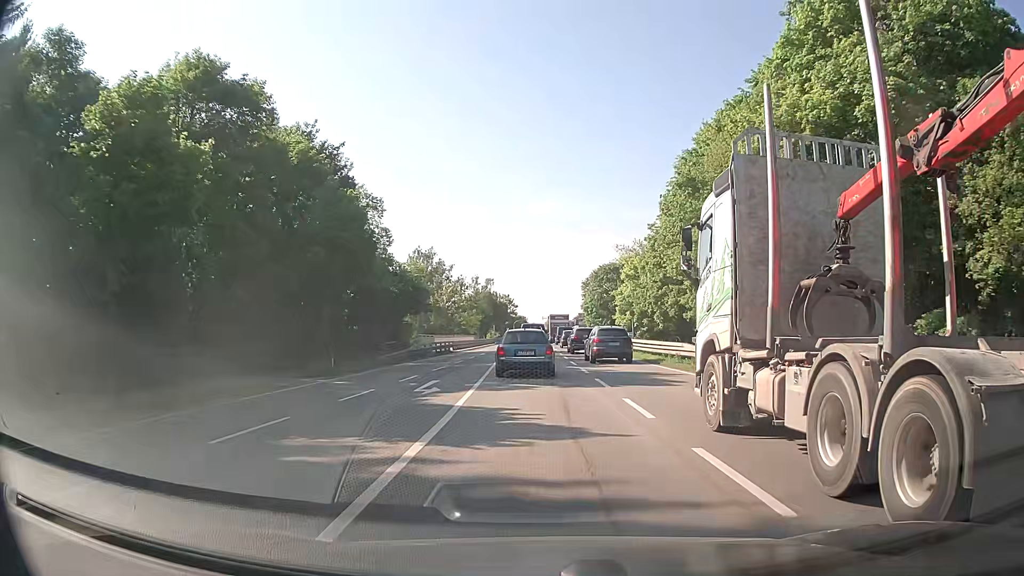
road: secondary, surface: asphalt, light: Day
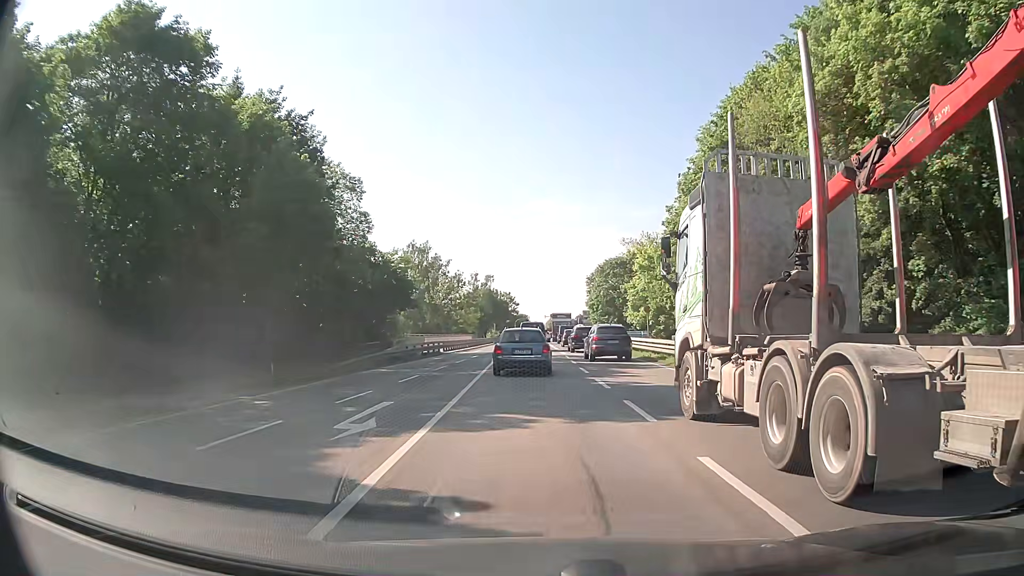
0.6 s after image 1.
(0.0, +6.6) m; 0°
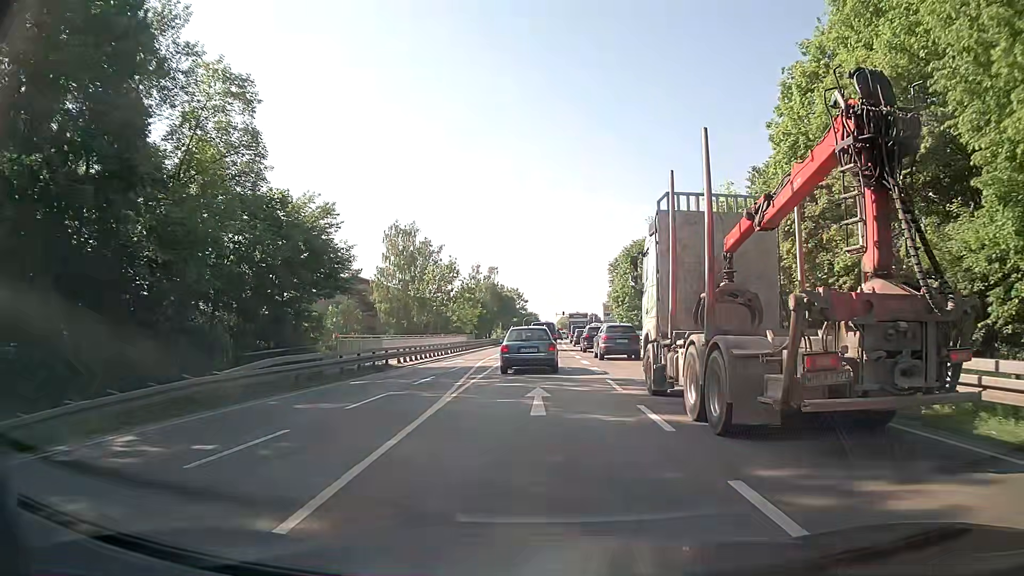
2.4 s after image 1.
(-0.2, +19.1) m; -1°
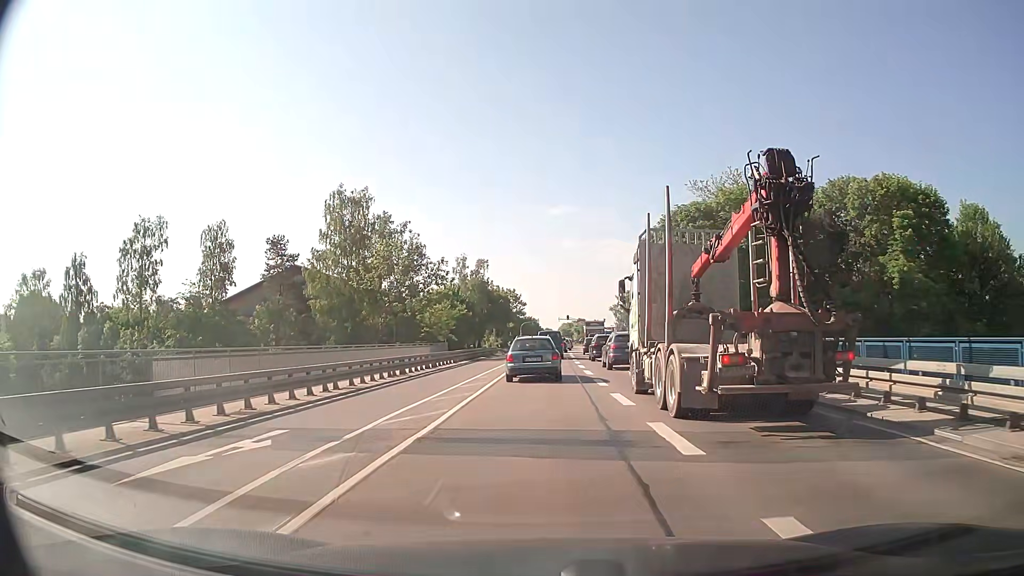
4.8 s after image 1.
(0.0, +25.0) m; 0°
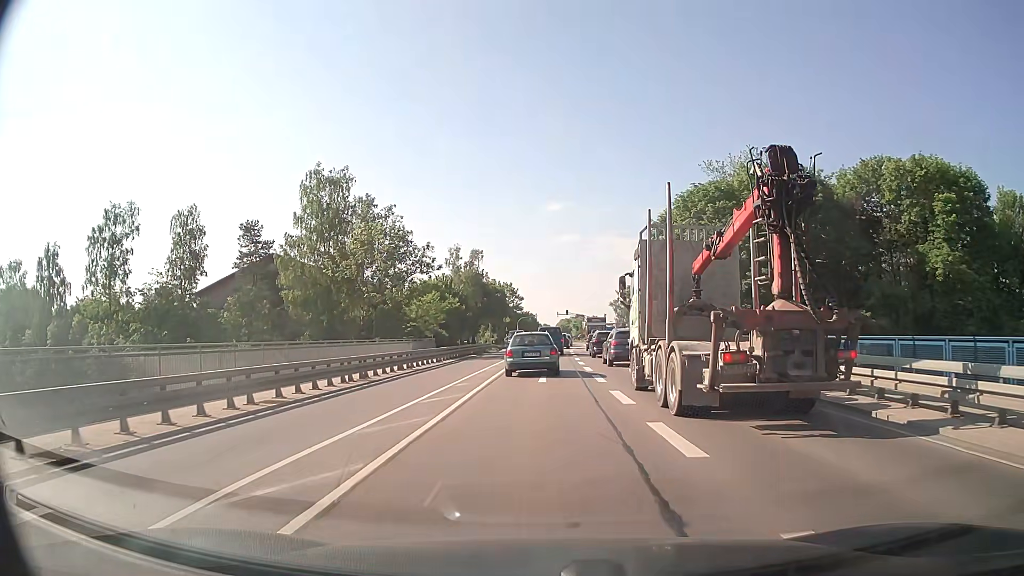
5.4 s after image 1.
(0.0, +6.3) m; +1°
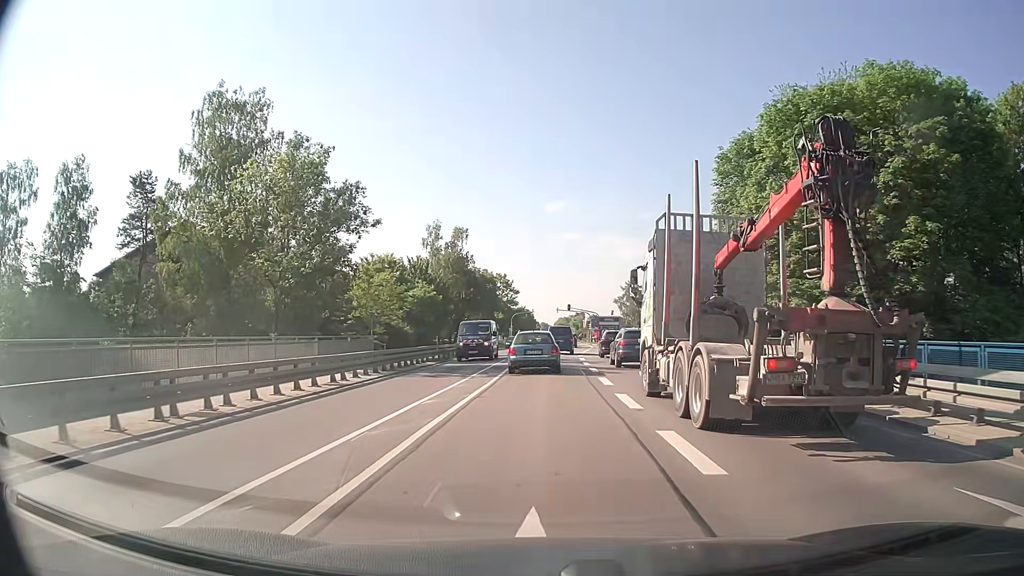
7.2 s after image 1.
(-0.1, +19.3) m; 0°
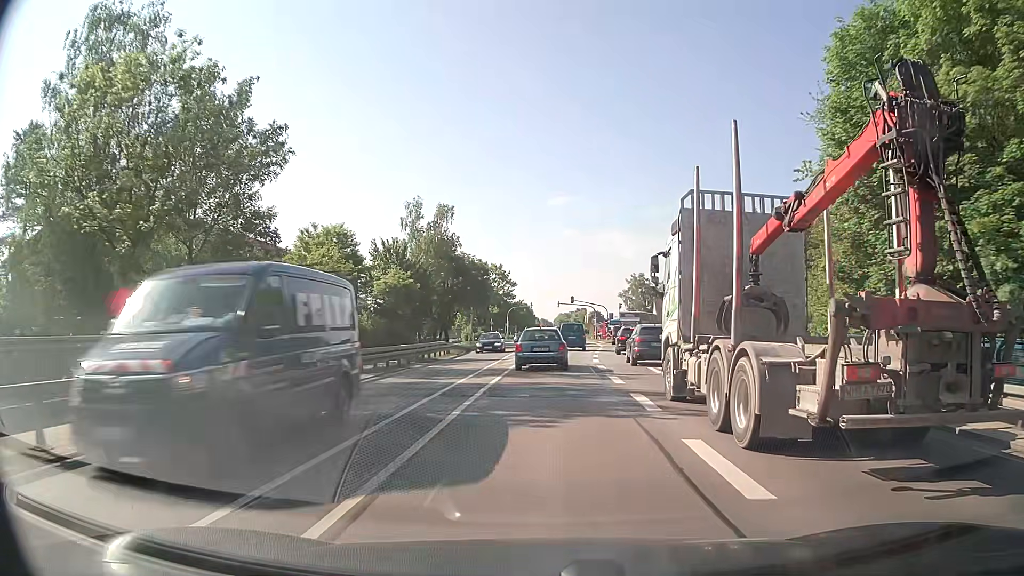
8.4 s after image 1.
(0.0, +13.1) m; 0°
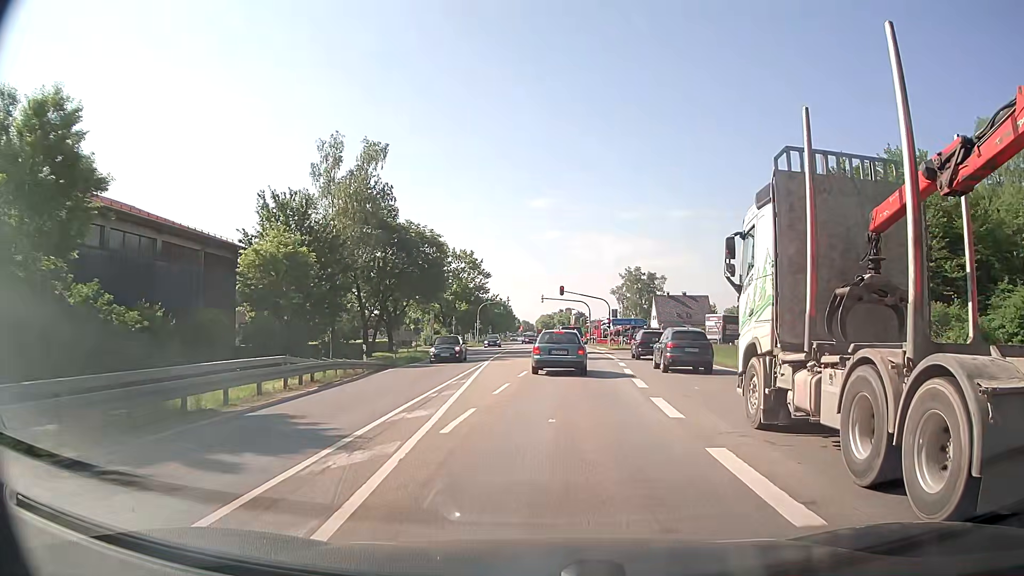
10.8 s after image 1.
(+0.3, +24.6) m; +1°
(0, +10) (+1, +20) (+1, +30) (+2, +40) (+2, +50) (+3, +60) (+3, +70) (+3, +80) (+3, +90) (+3, +100) m
